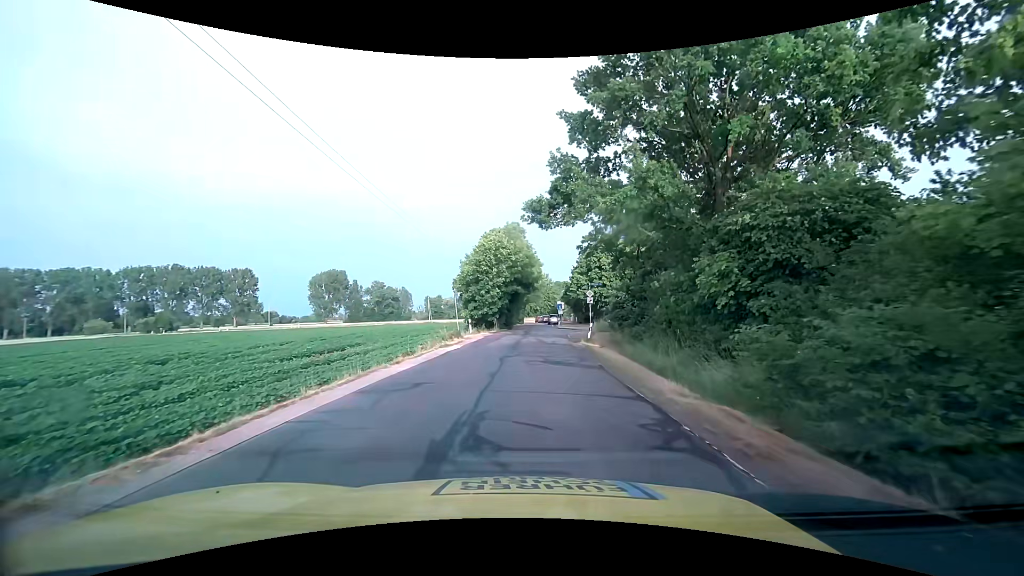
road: tertiary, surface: asphalt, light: Day
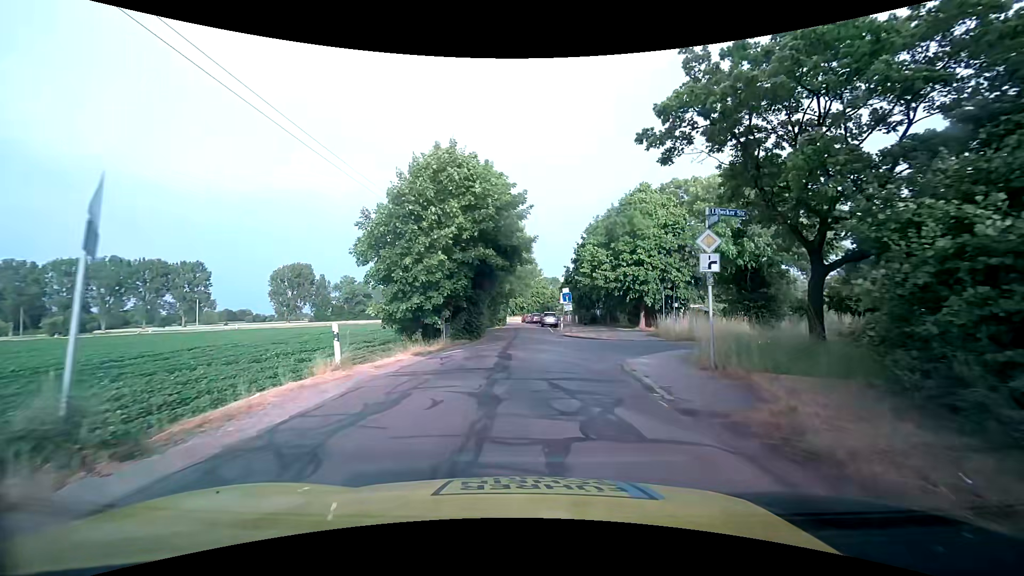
(+0.3, +25.2) m; +1°
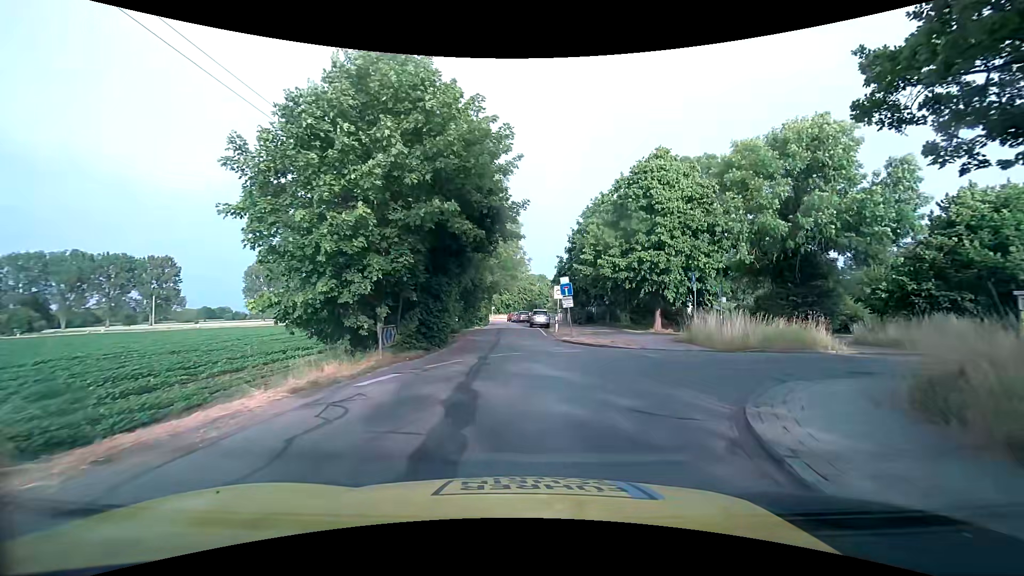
(+0.1, +8.4) m; +2°
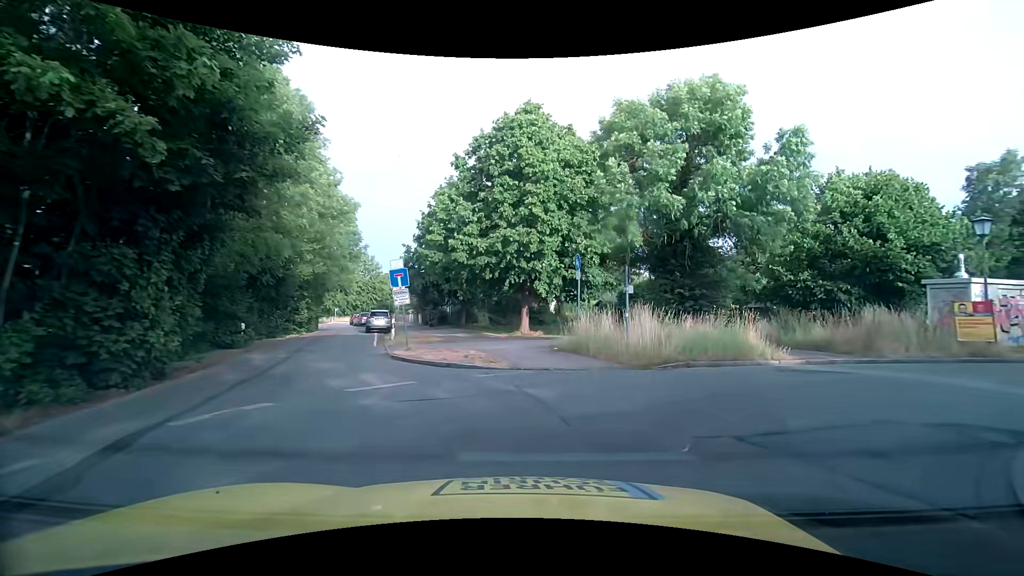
(+0.8, +7.7) m; +14°
